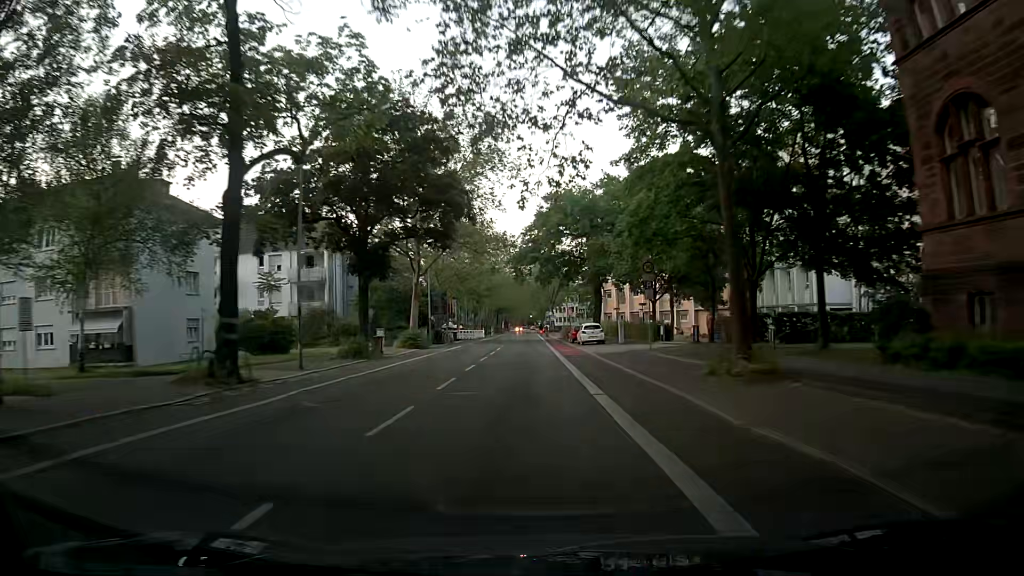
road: secondary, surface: asphalt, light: Day
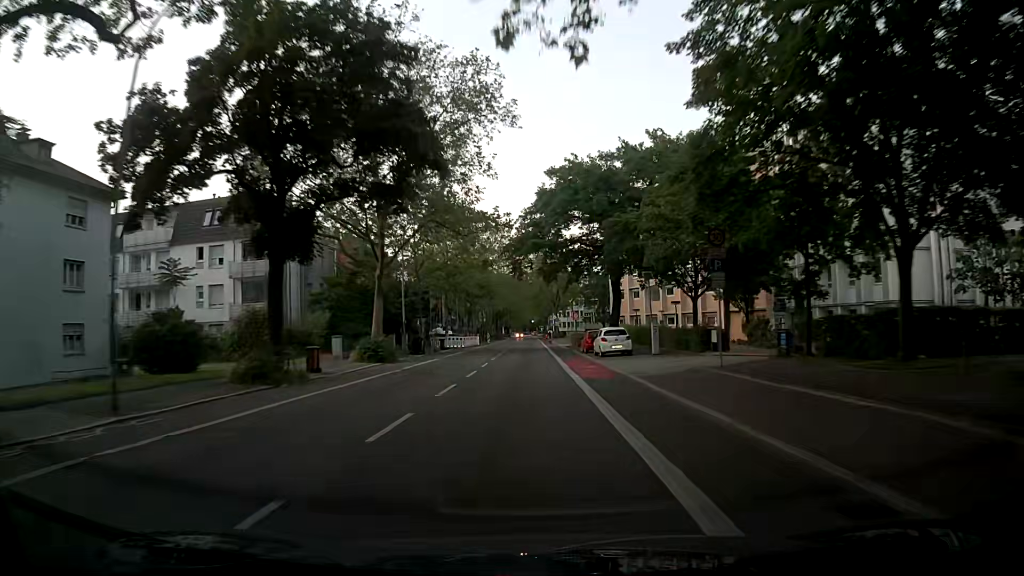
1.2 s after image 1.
(-0.1, +12.3) m; -1°
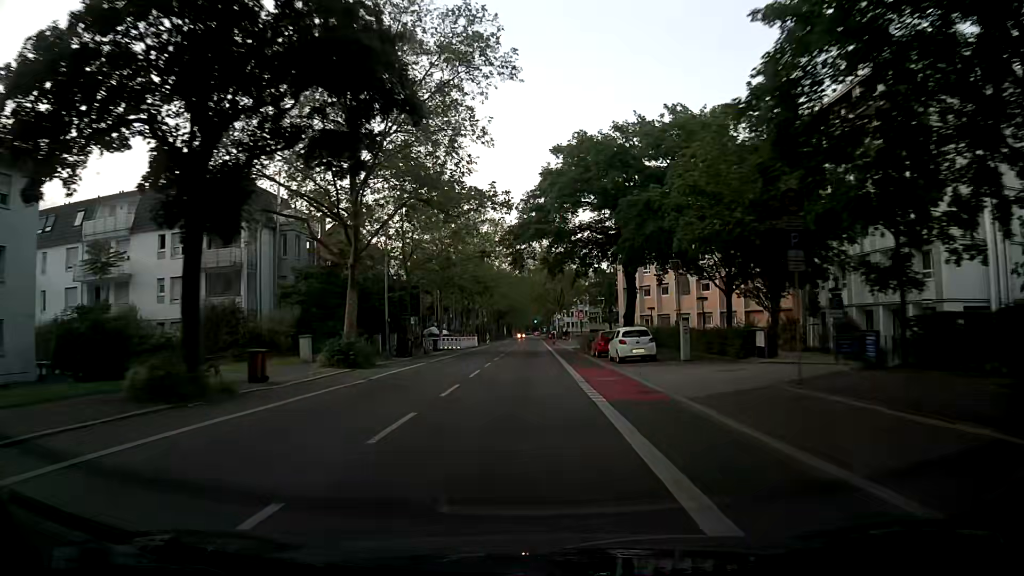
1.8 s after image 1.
(0.0, +6.2) m; 0°
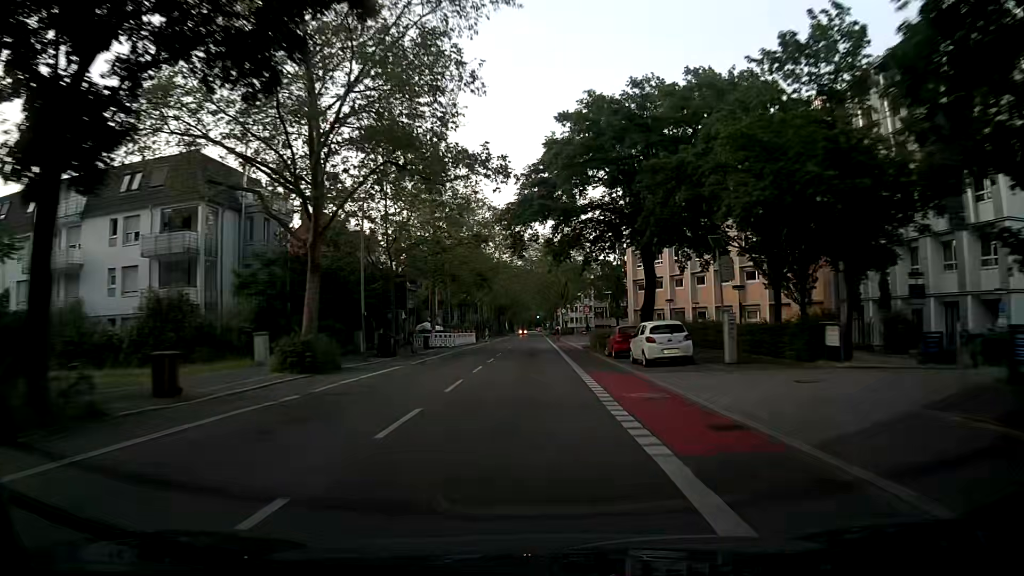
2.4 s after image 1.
(-0.1, +6.2) m; 0°
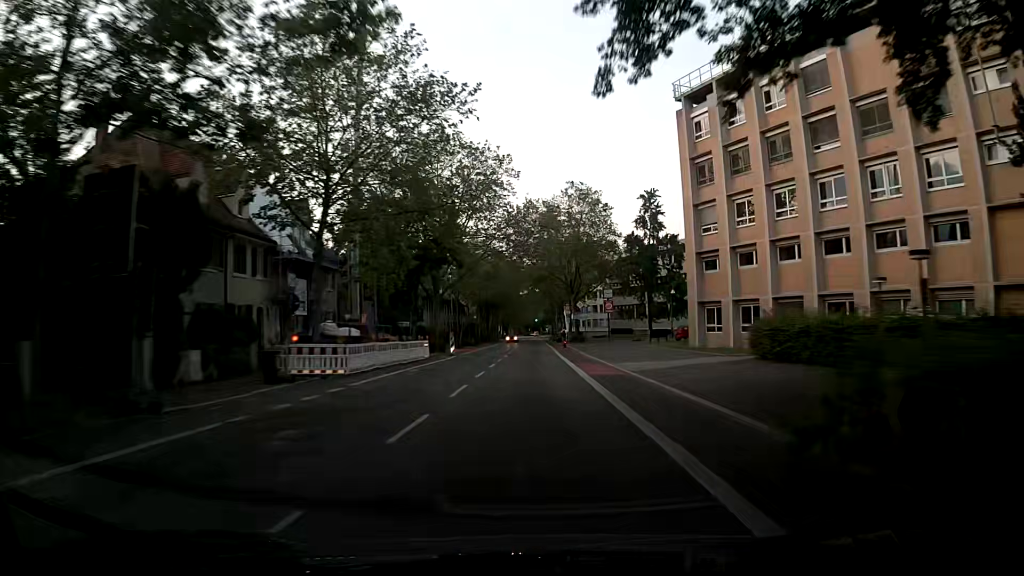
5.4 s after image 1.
(-0.1, +31.4) m; +1°
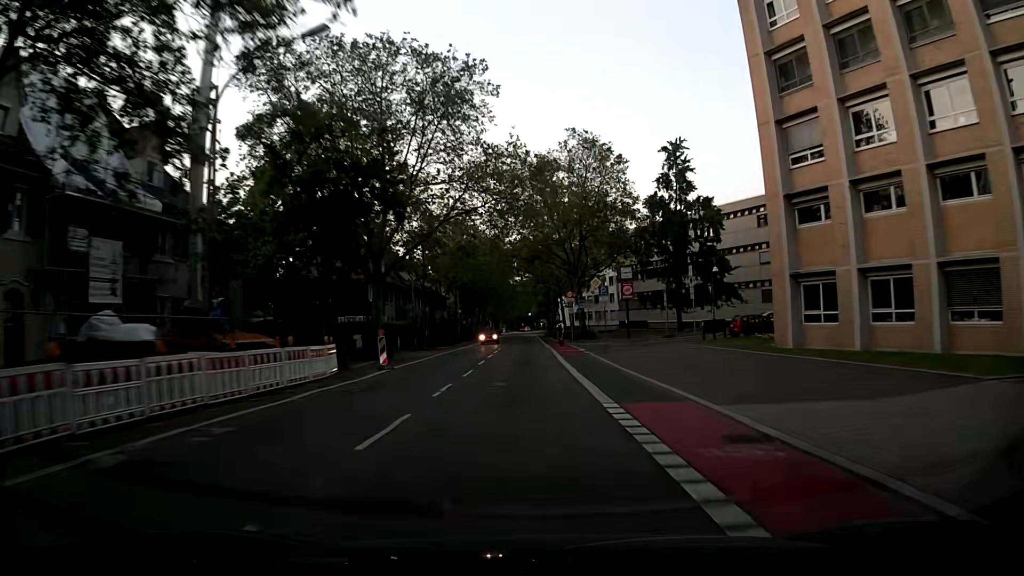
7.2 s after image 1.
(+0.1, +18.7) m; 0°
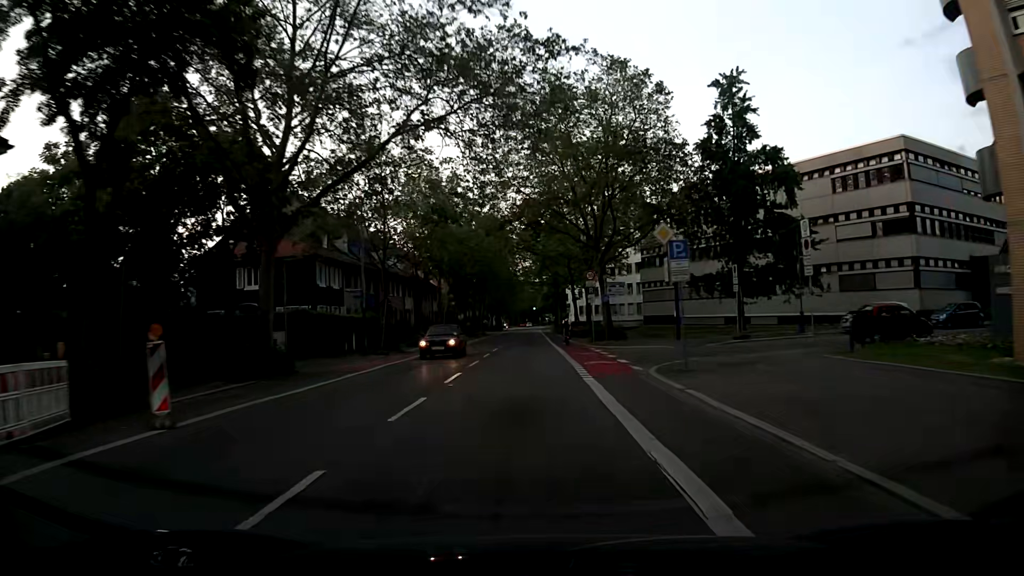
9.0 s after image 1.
(0.0, +16.0) m; -1°
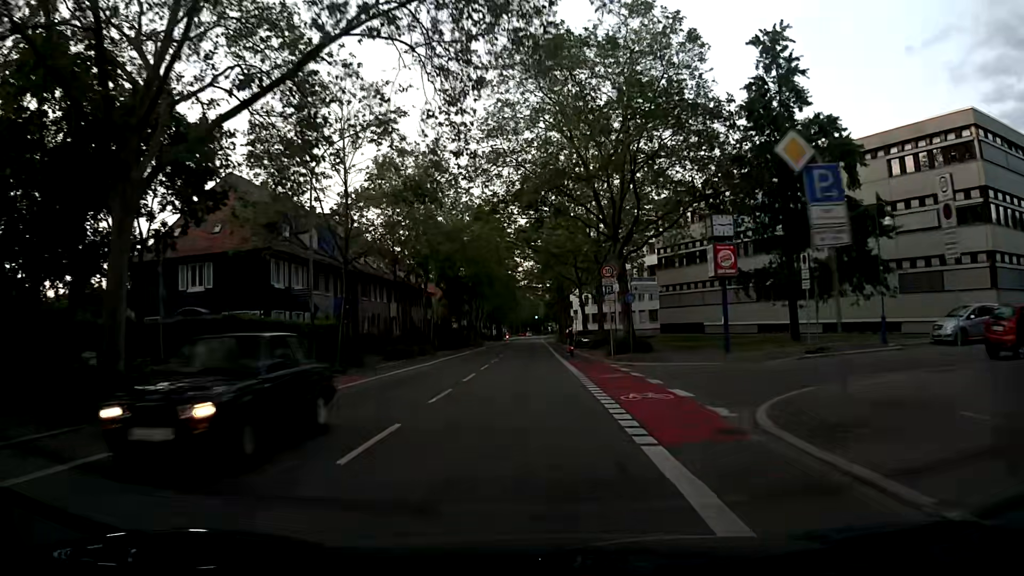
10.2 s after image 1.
(0.0, +8.4) m; -1°
